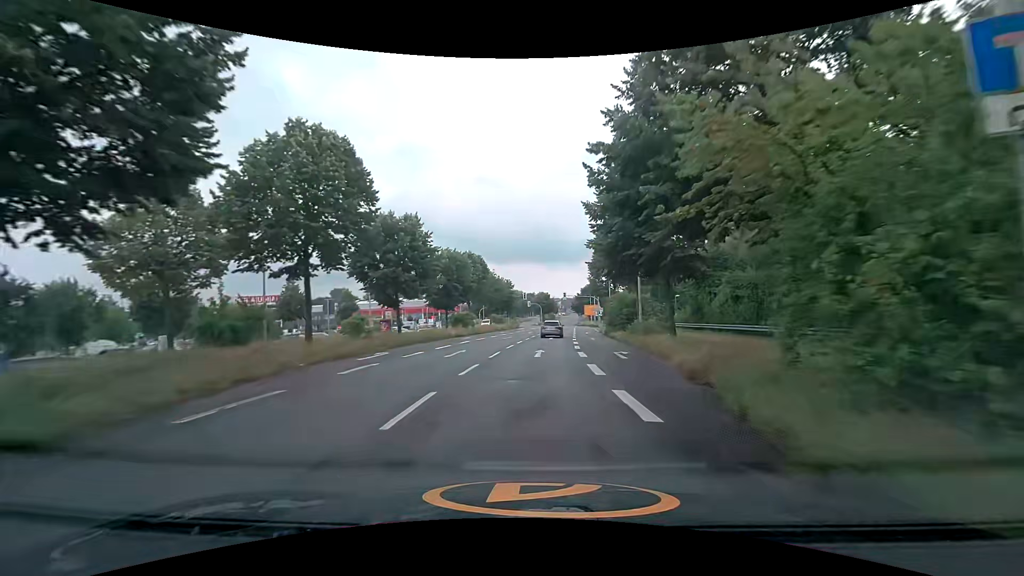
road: secondary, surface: asphalt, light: Day
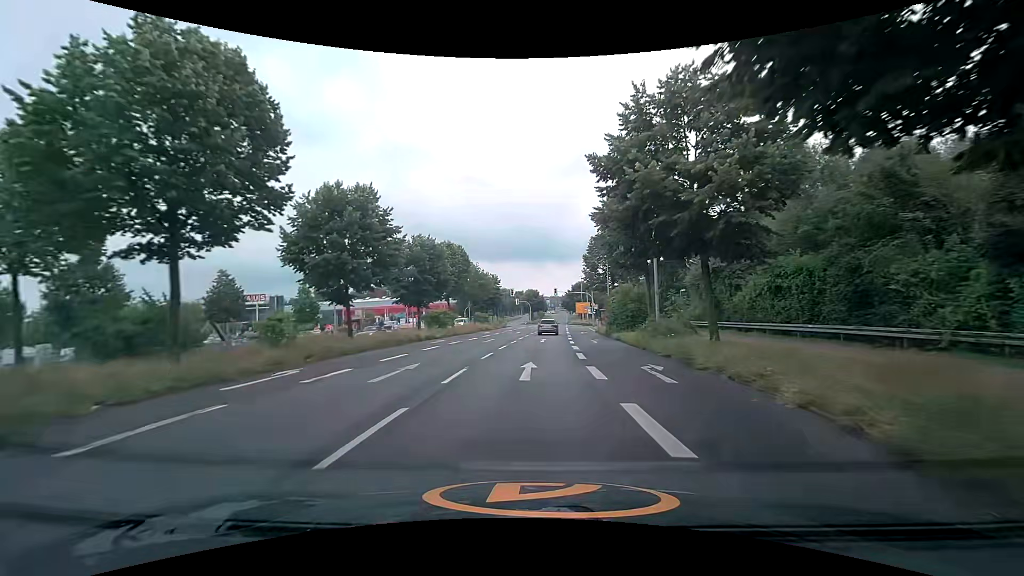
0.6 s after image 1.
(+0.2, +7.5) m; +2°
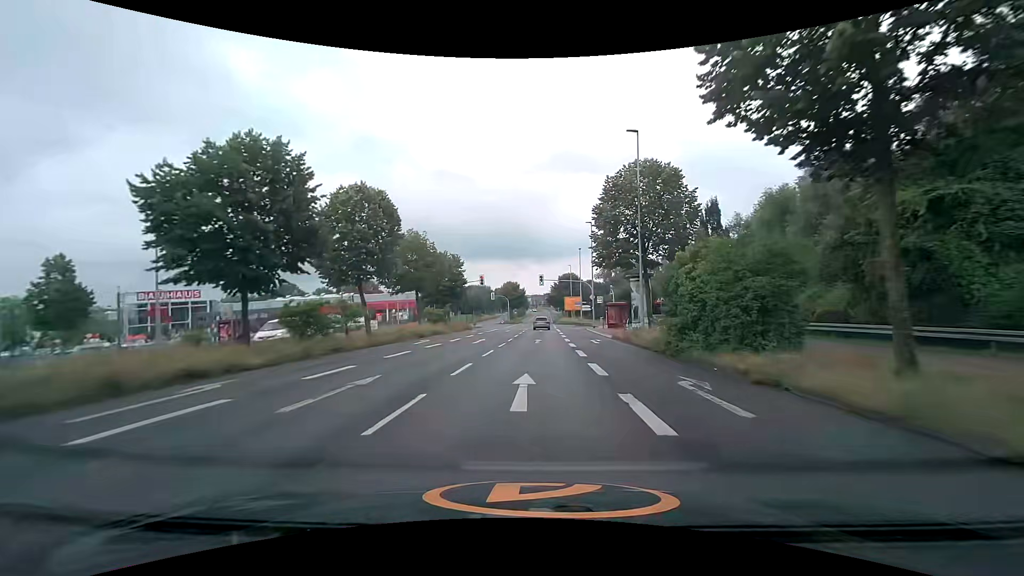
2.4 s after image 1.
(+0.6, +23.4) m; +2°
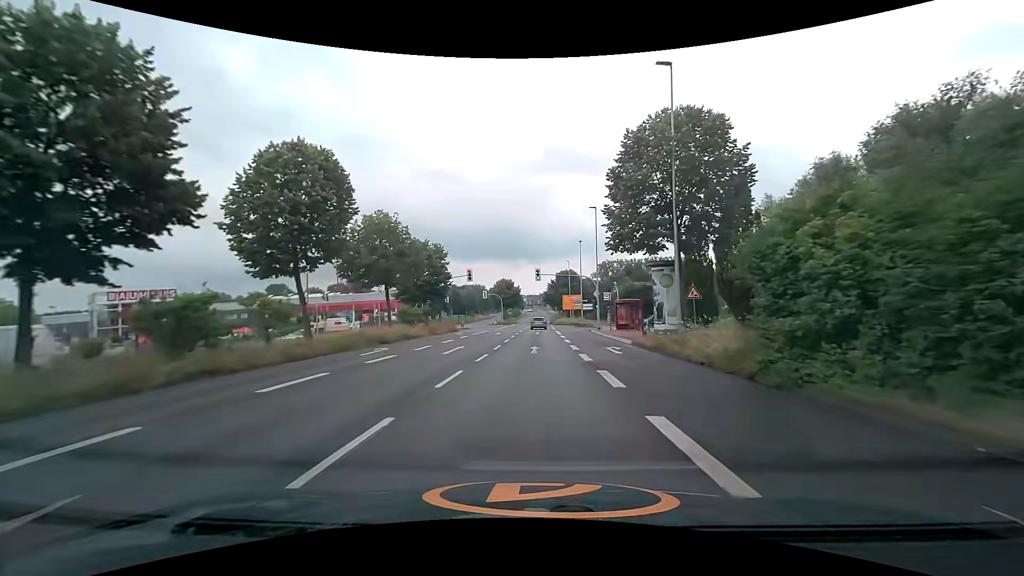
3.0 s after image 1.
(+0.1, +8.0) m; +1°
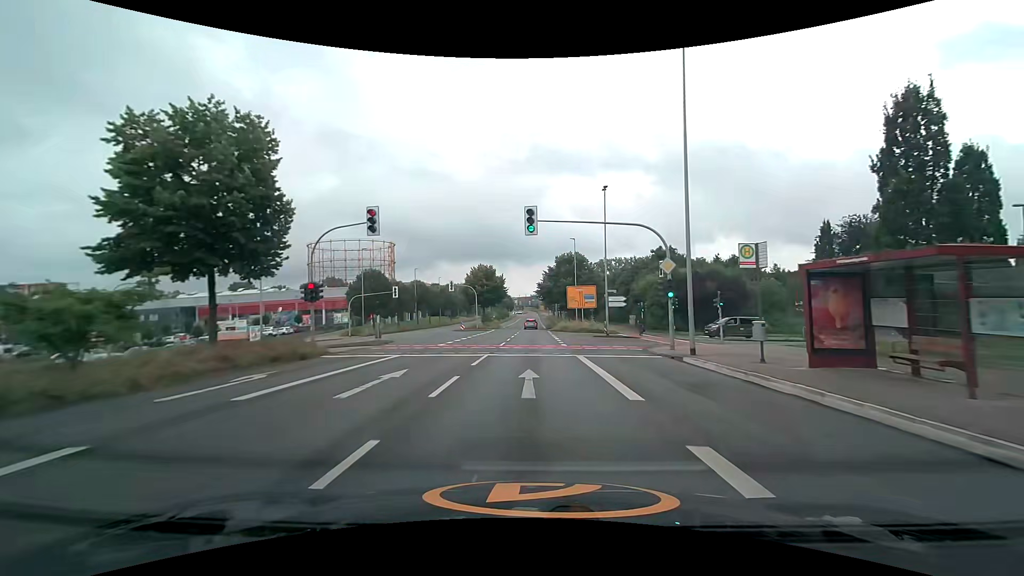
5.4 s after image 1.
(+0.3, +30.9) m; +1°
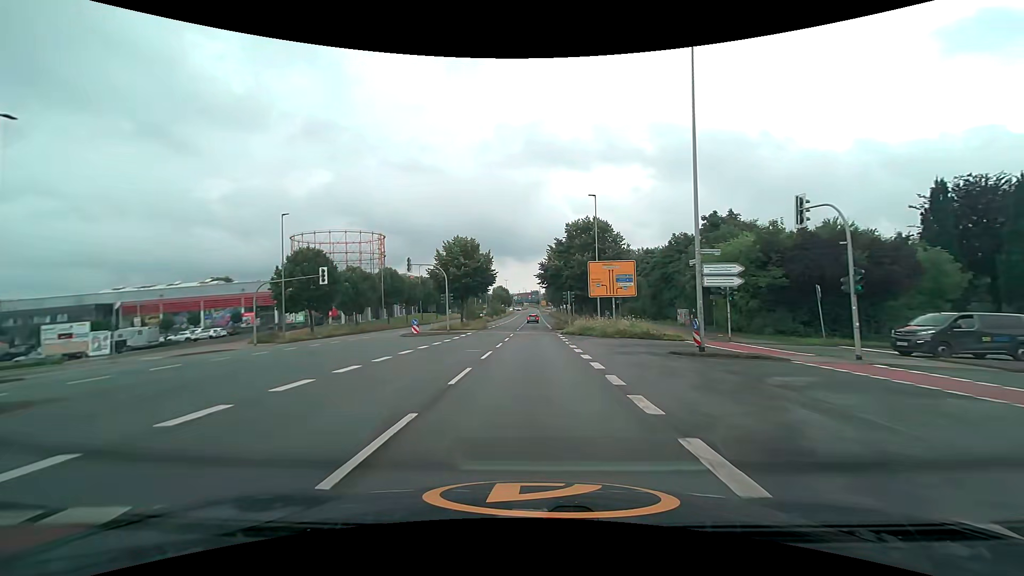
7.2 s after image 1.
(-0.1, +22.7) m; 0°
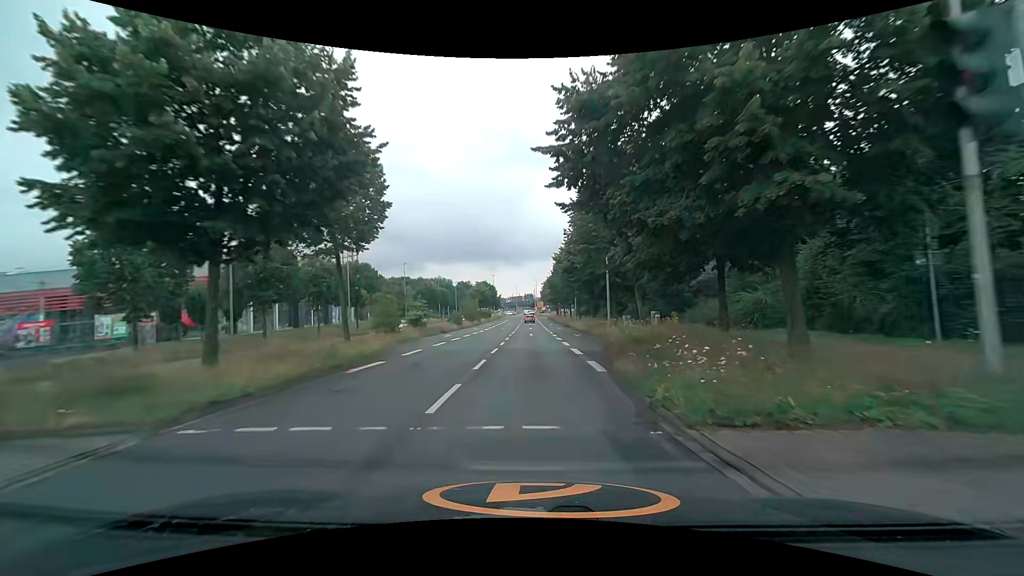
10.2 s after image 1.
(-0.2, +39.3) m; 0°
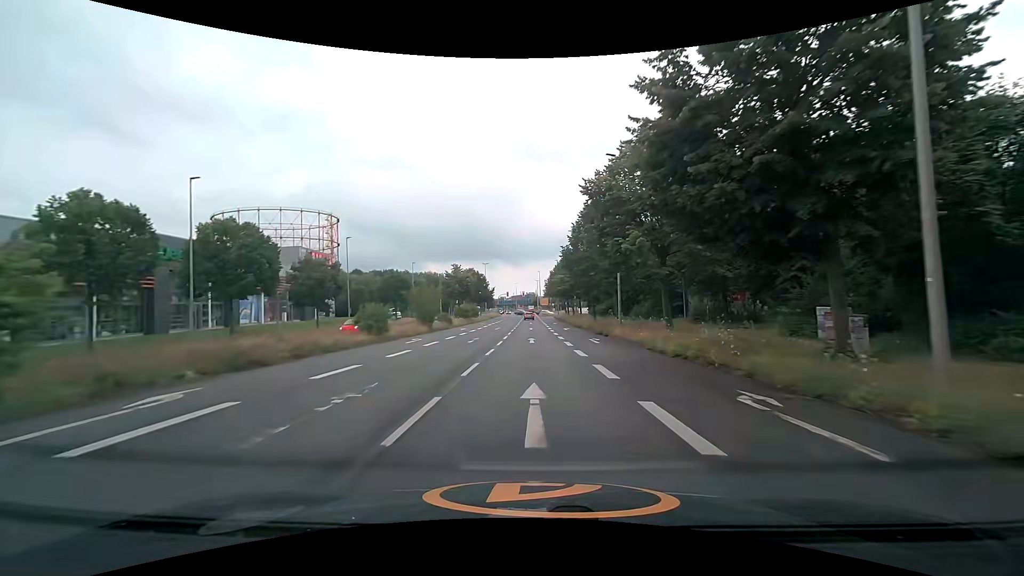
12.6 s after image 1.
(0.0, +31.4) m; 0°
(0, +10) (0, +20) (0, +30) (0, +40) (0, +50) (0, +60) (0, +70) (0, +80) (0, +90) (0, +100) m
